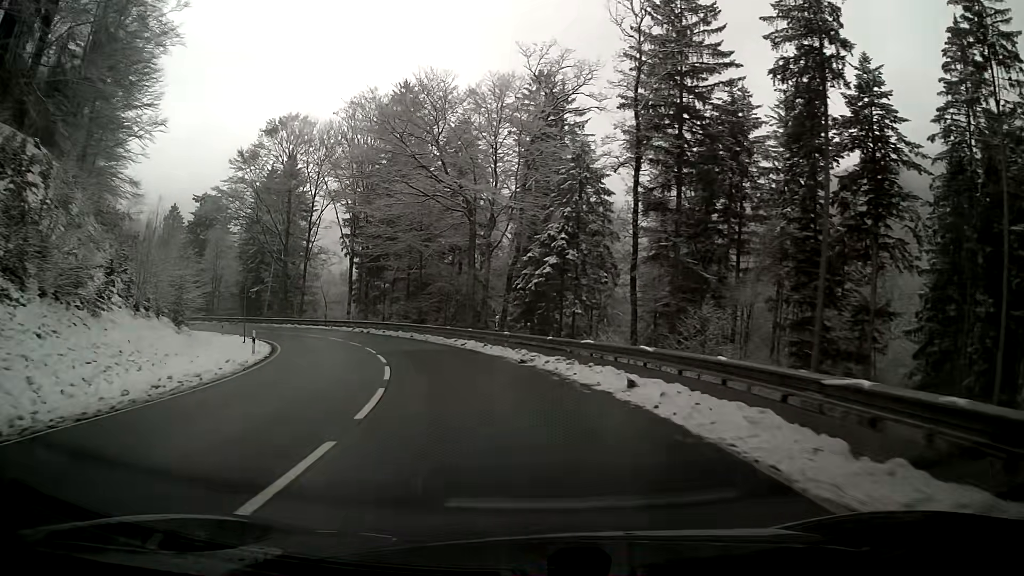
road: primary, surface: asphalt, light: Day
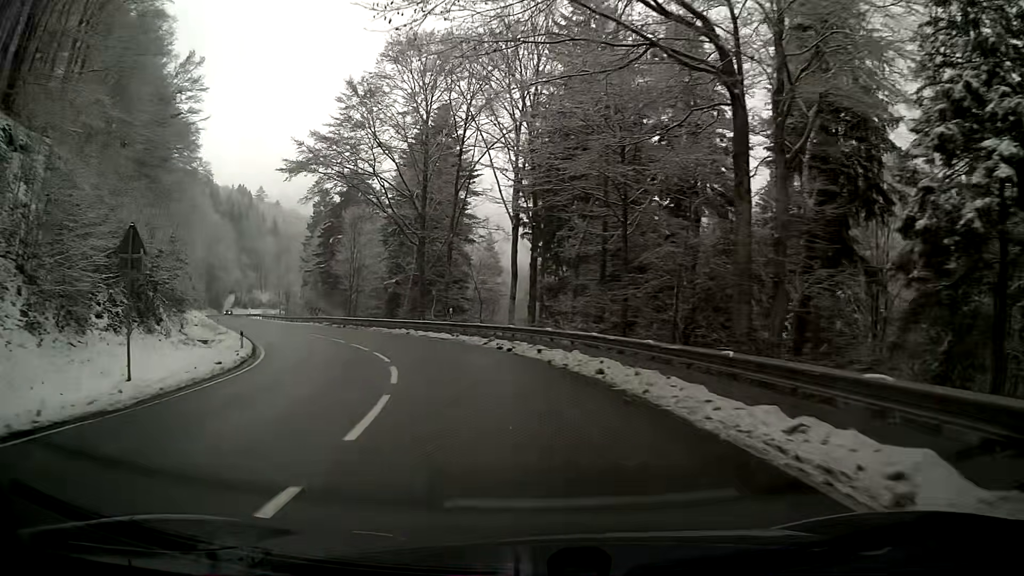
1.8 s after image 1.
(-4.0, +26.6) m; -18°
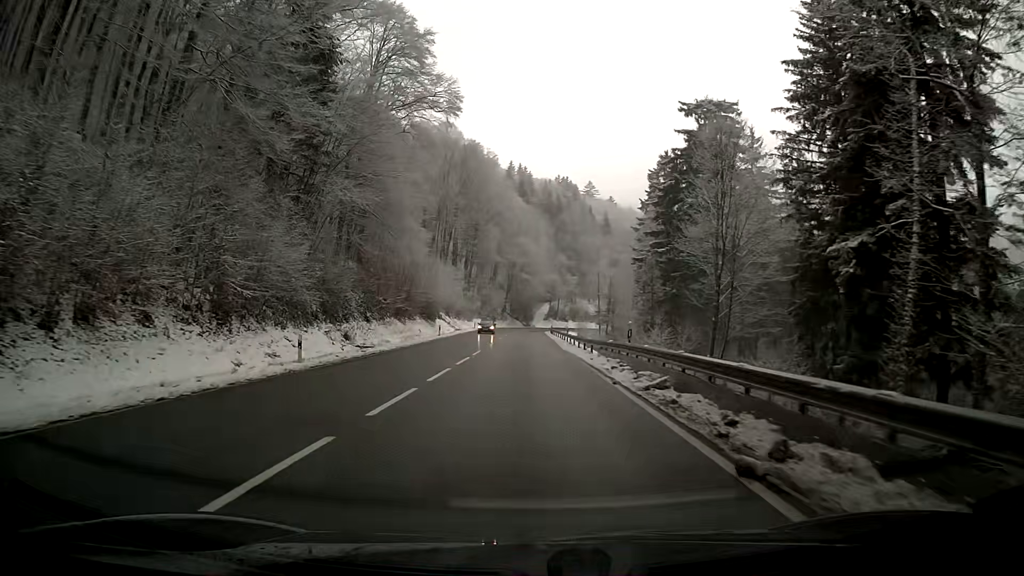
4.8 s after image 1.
(-13.0, +45.3) m; -27°
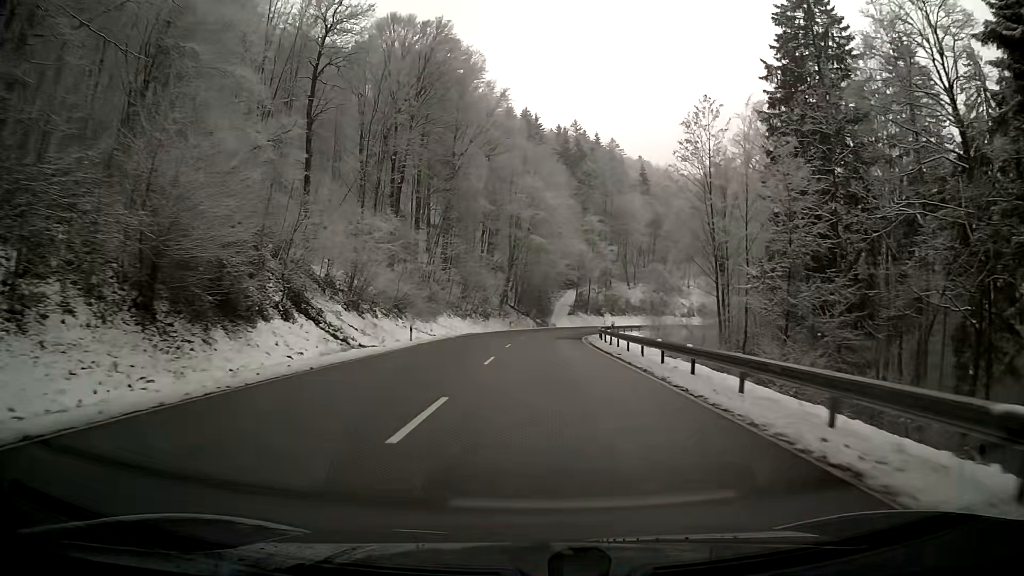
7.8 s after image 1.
(-0.8, +57.6) m; 0°
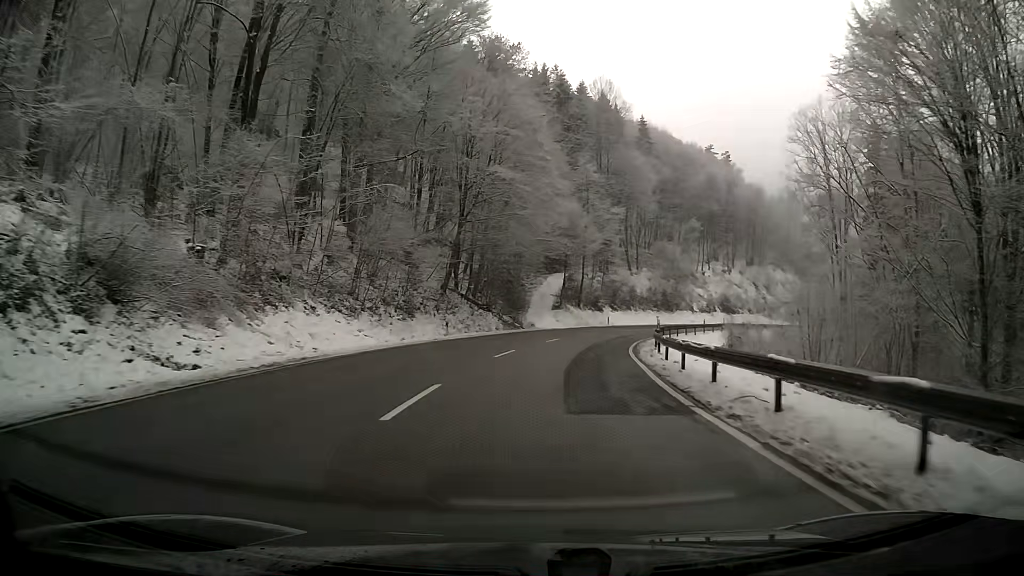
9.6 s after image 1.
(+0.8, +34.8) m; +4°
